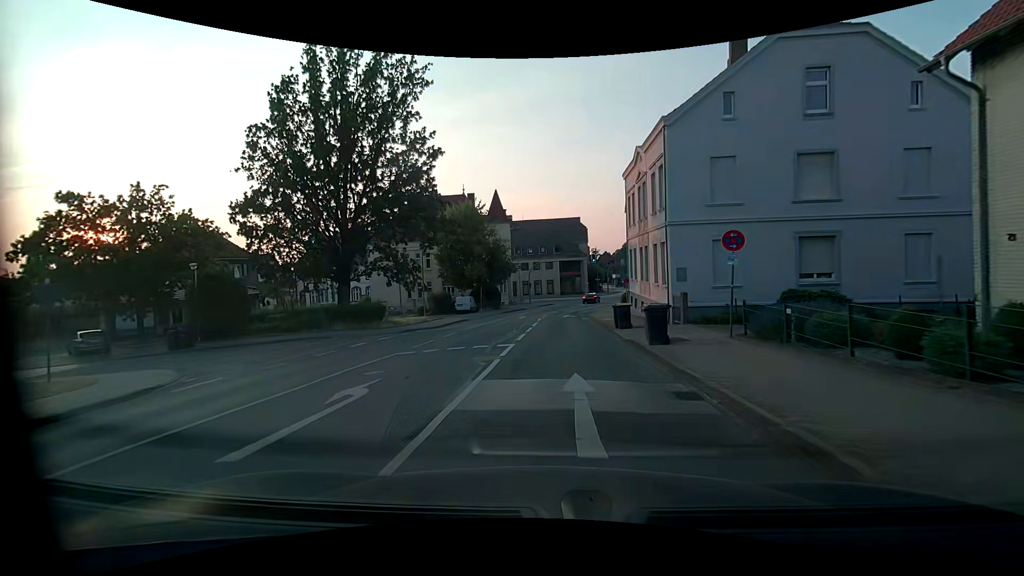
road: residential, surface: asphalt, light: Day
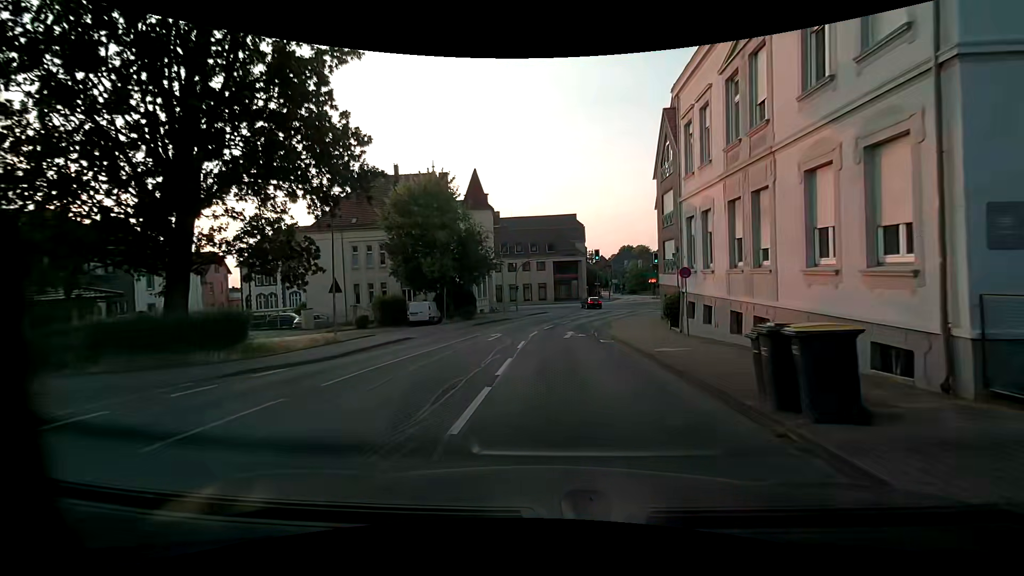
(+0.1, +15.9) m; 0°
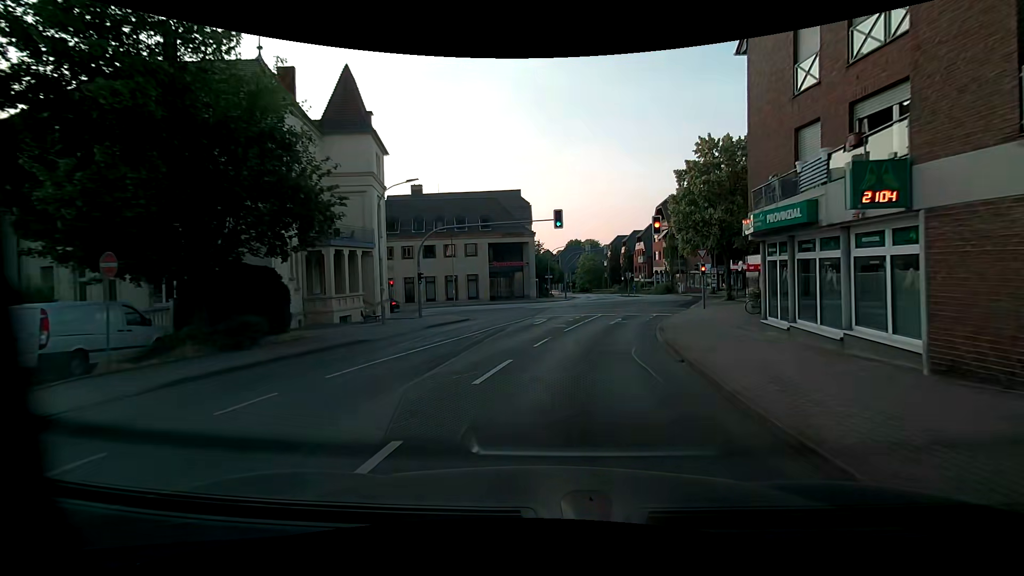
(+1.2, +25.9) m; +7°
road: unclassified
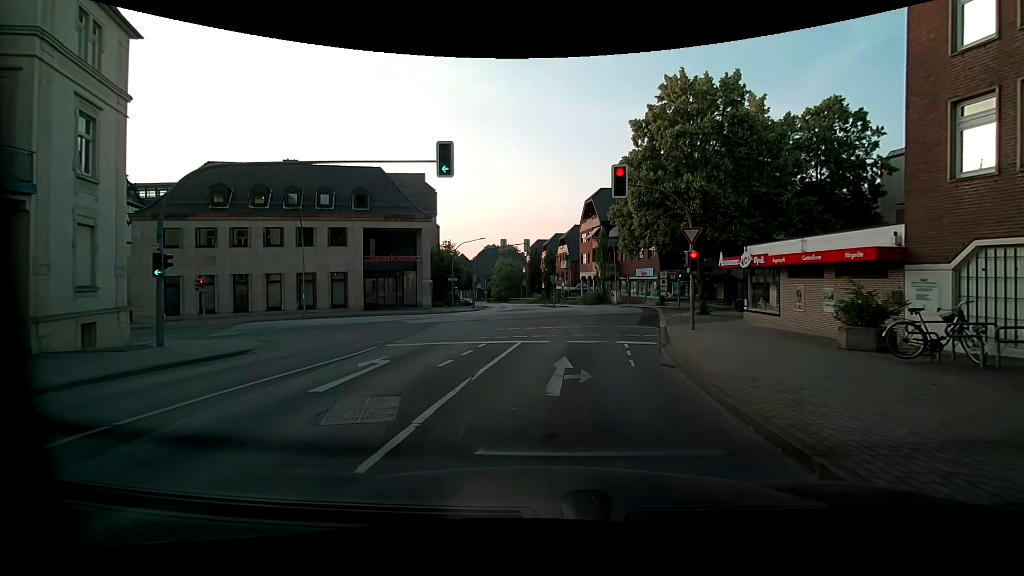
(+1.2, +16.2) m; +9°
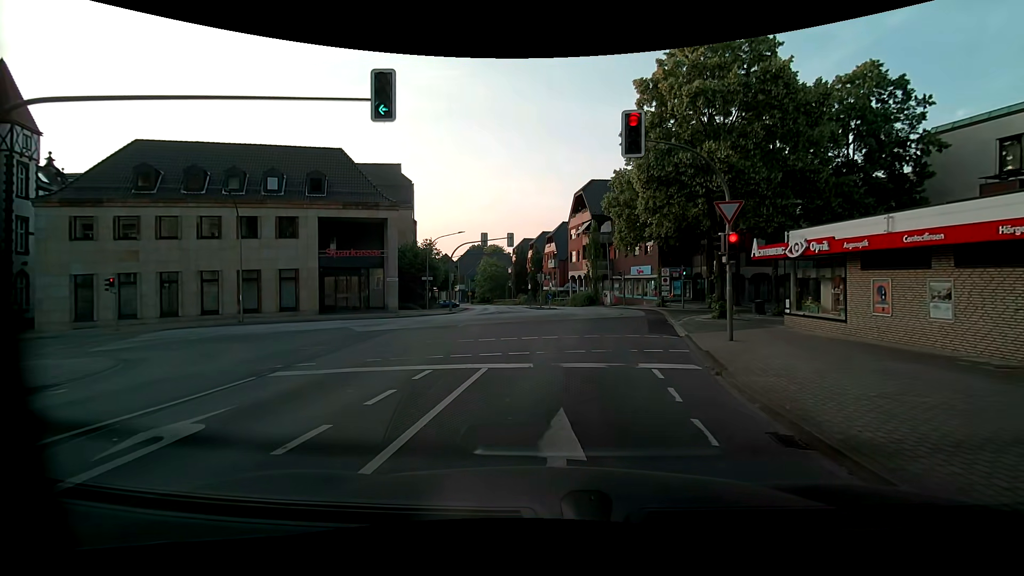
(0.0, +5.7) m; +2°
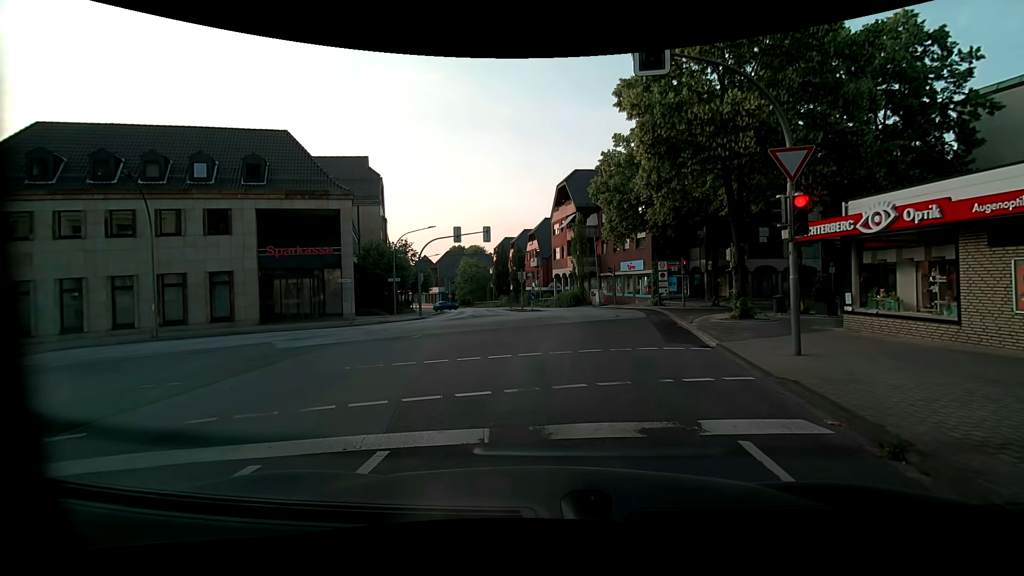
(0.0, +4.9) m; 0°
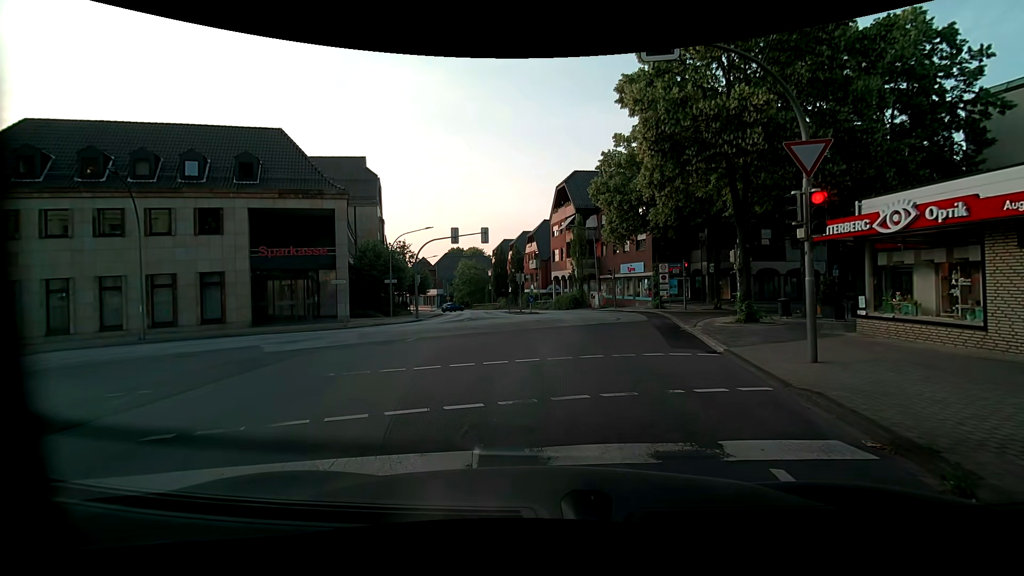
(0.0, +0.6) m; 0°
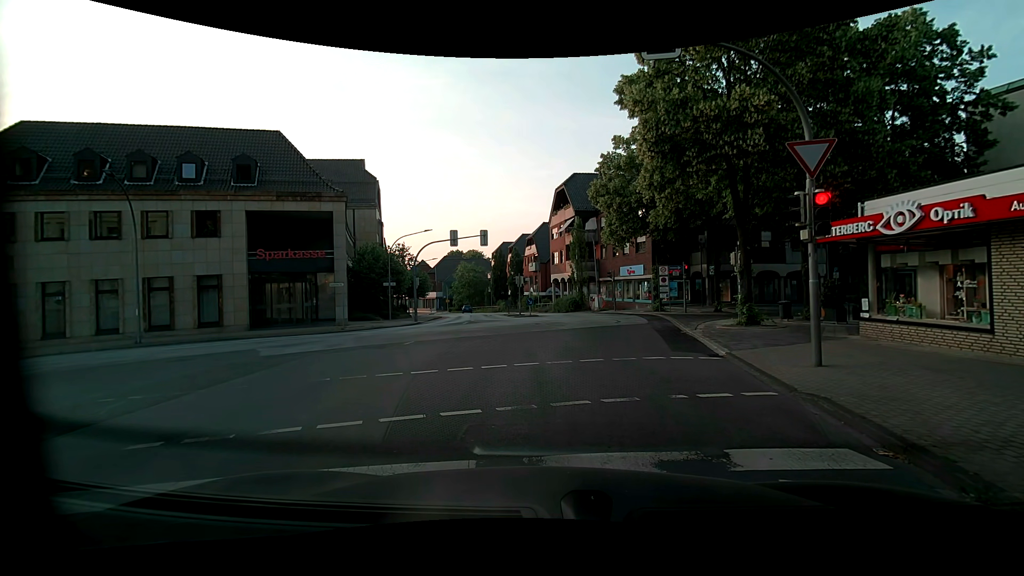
(0.0, +0.3) m; 0°
